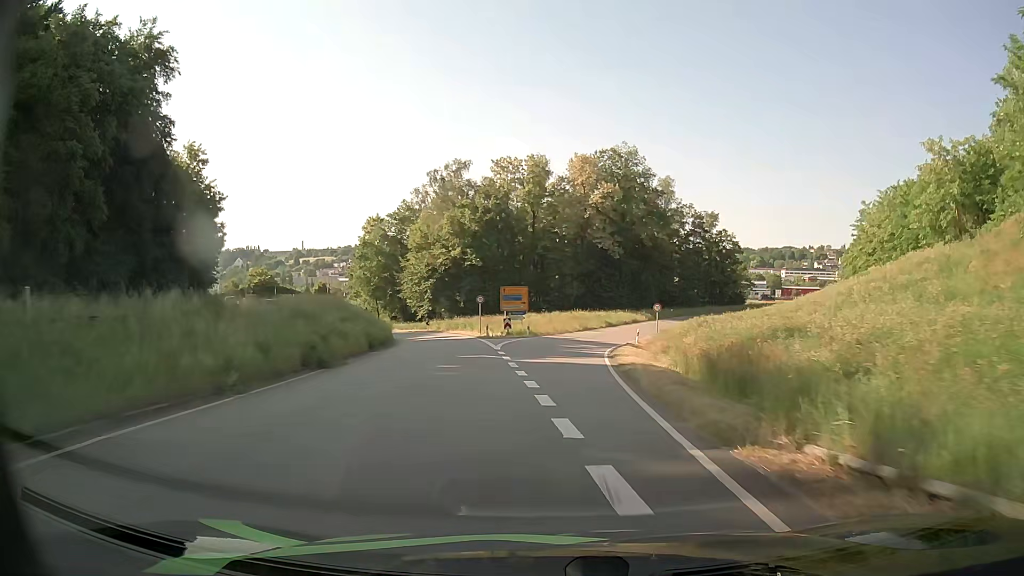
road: primary_link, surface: asphalt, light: Day
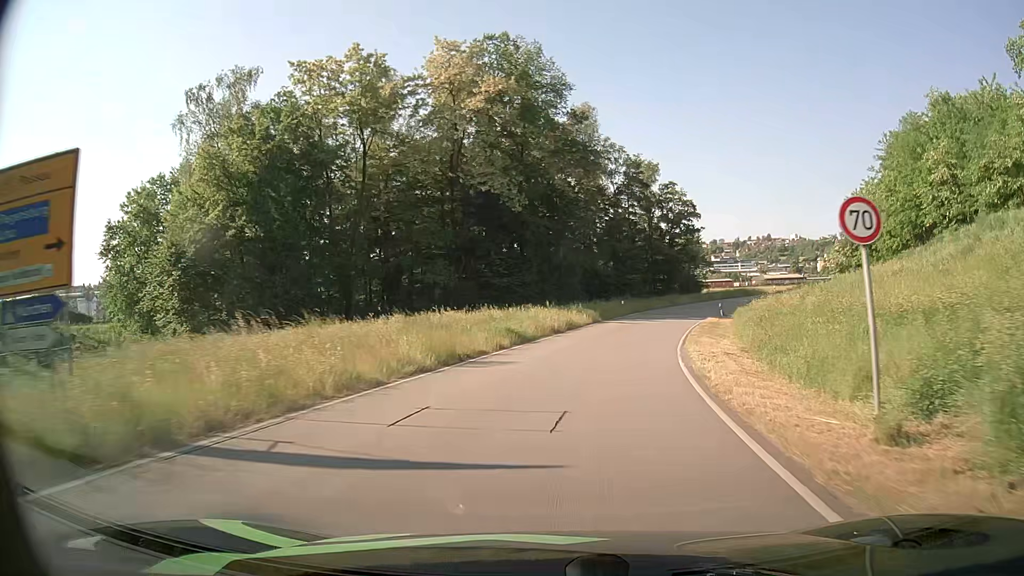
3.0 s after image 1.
(+2.8, +42.8) m; +10°
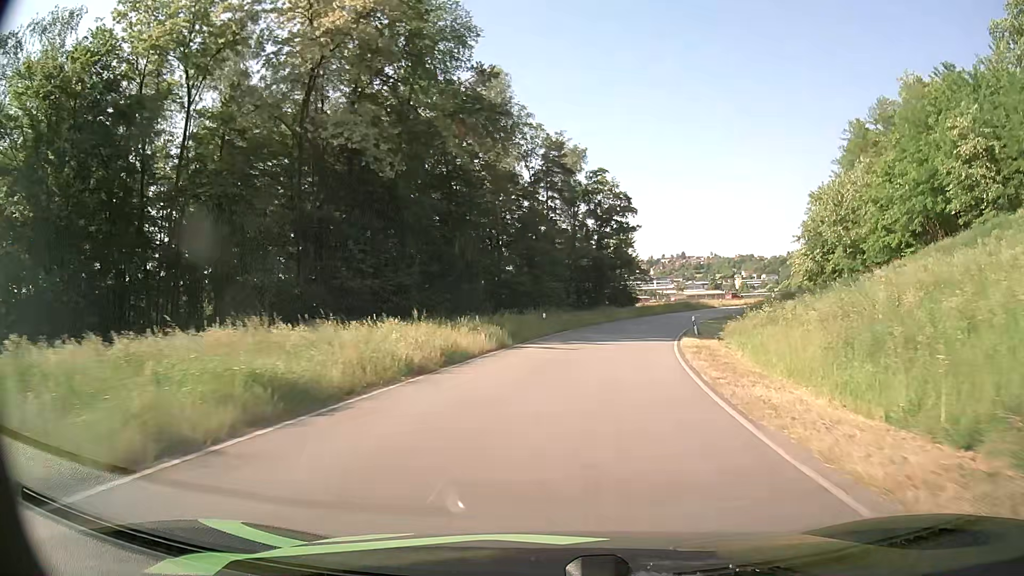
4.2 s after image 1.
(+1.1, +16.8) m; +7°
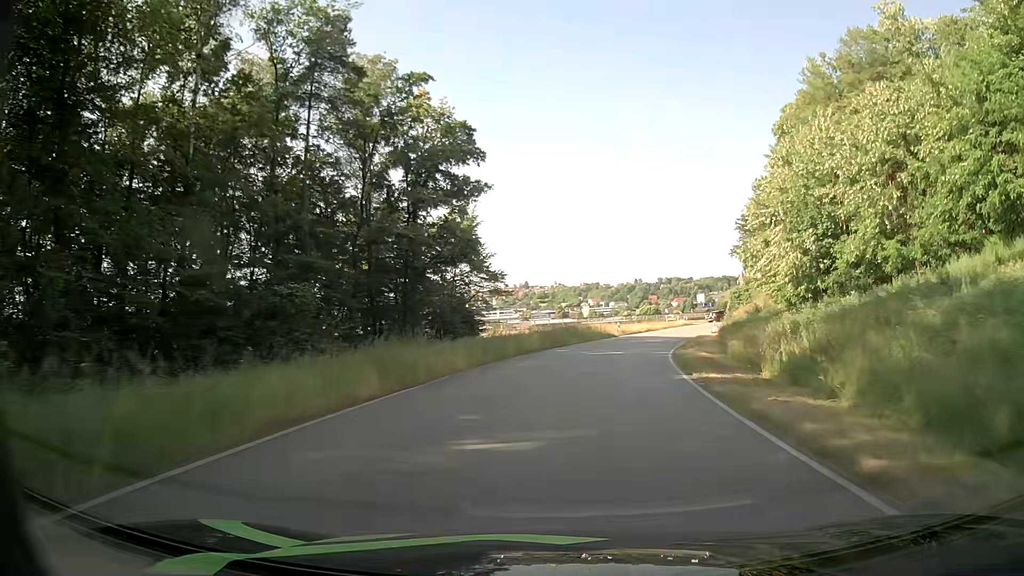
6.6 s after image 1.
(+3.7, +32.9) m; +13°
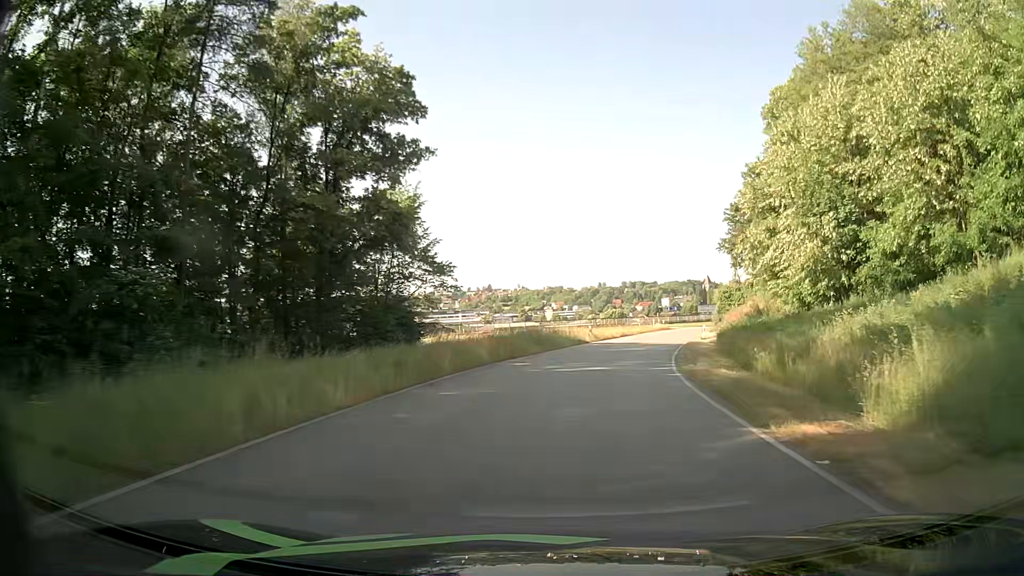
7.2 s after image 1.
(+0.2, +8.3) m; +3°
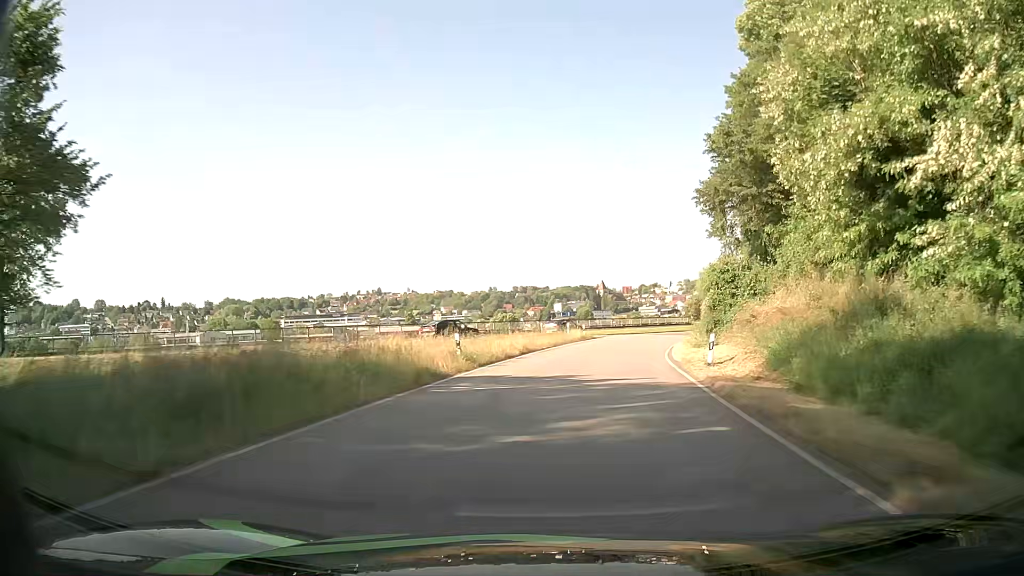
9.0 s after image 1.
(+1.7, +24.4) m; +9°
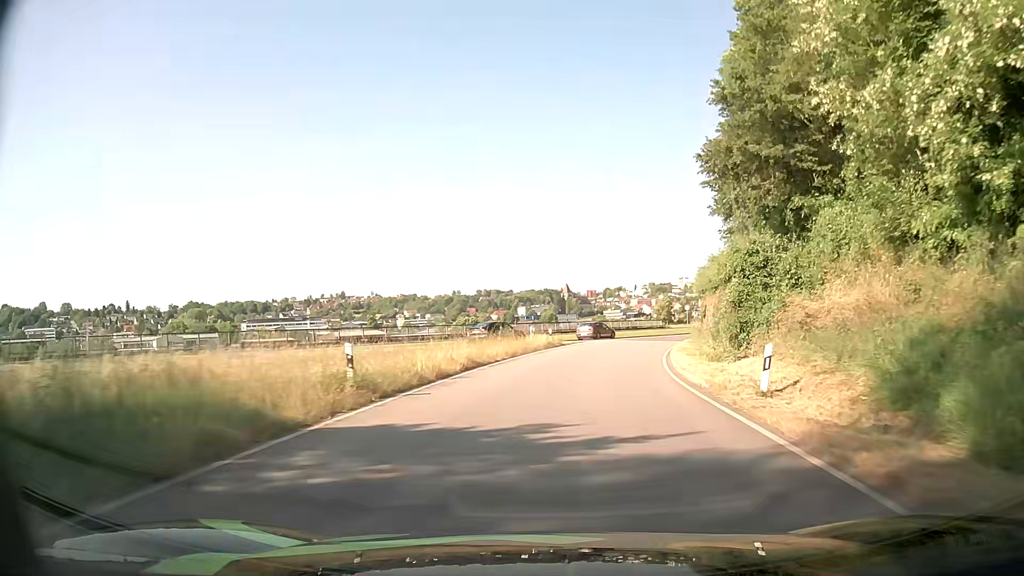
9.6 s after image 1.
(+0.1, +8.0) m; +2°
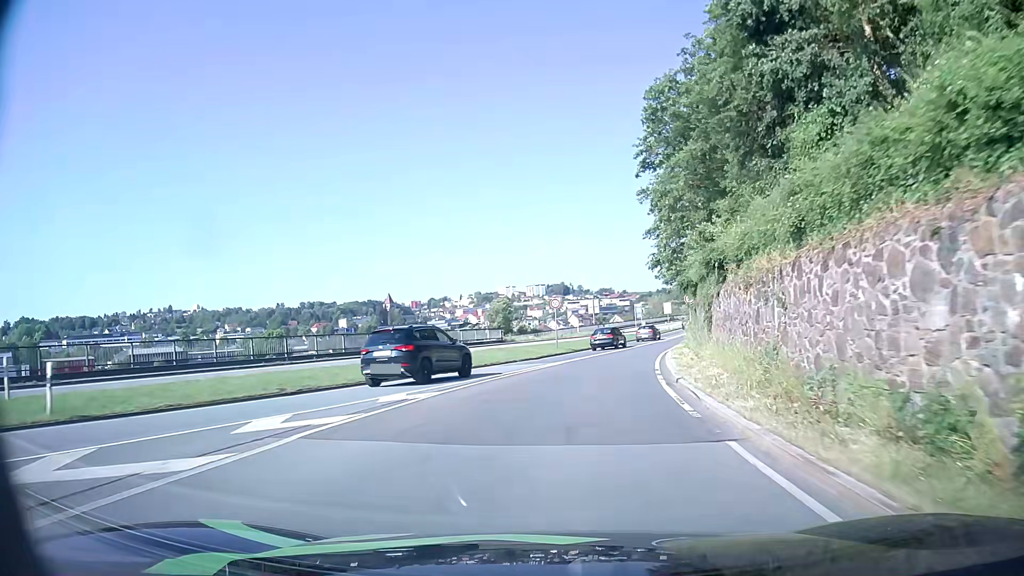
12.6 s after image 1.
(+5.1, +38.7) m; +15°
(0, +10) (+1, +20) (+3, +30) (+5, +40) (+8, +49) (+10, +59) (+13, +68) (+16, +78) (+19, +87) (+22, +97) m
